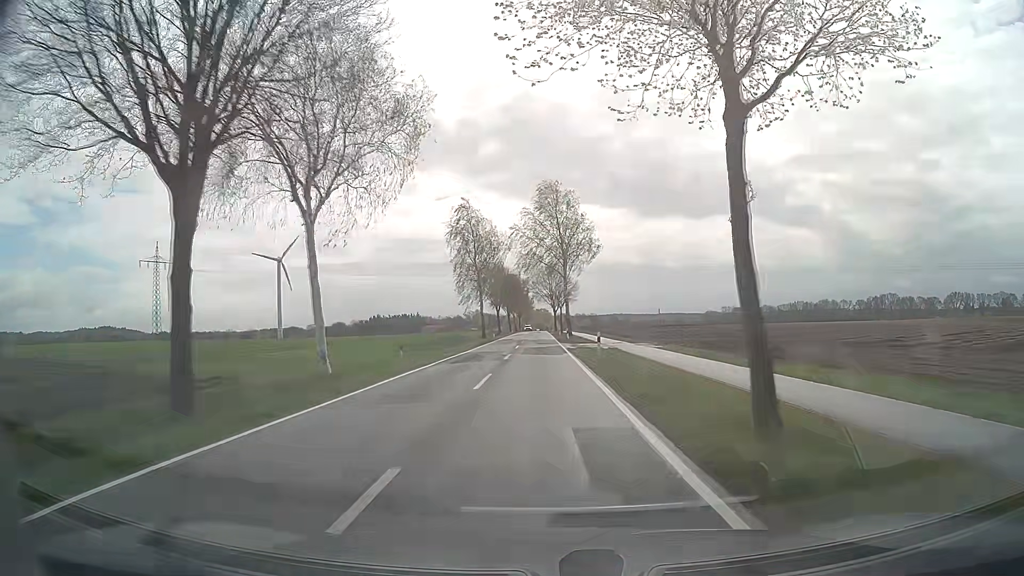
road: secondary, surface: asphalt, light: Day
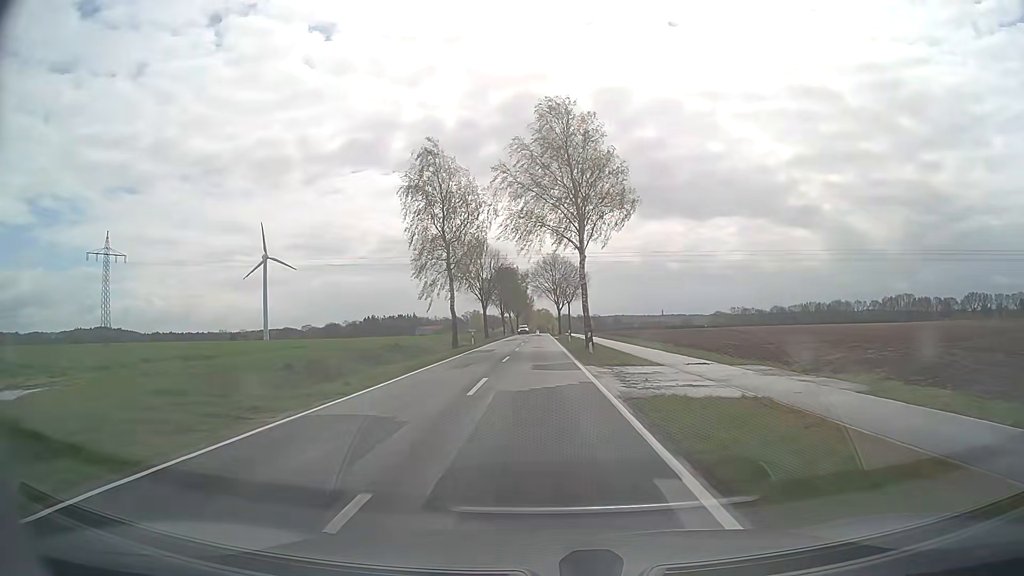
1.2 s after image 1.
(0.0, +25.0) m; 0°
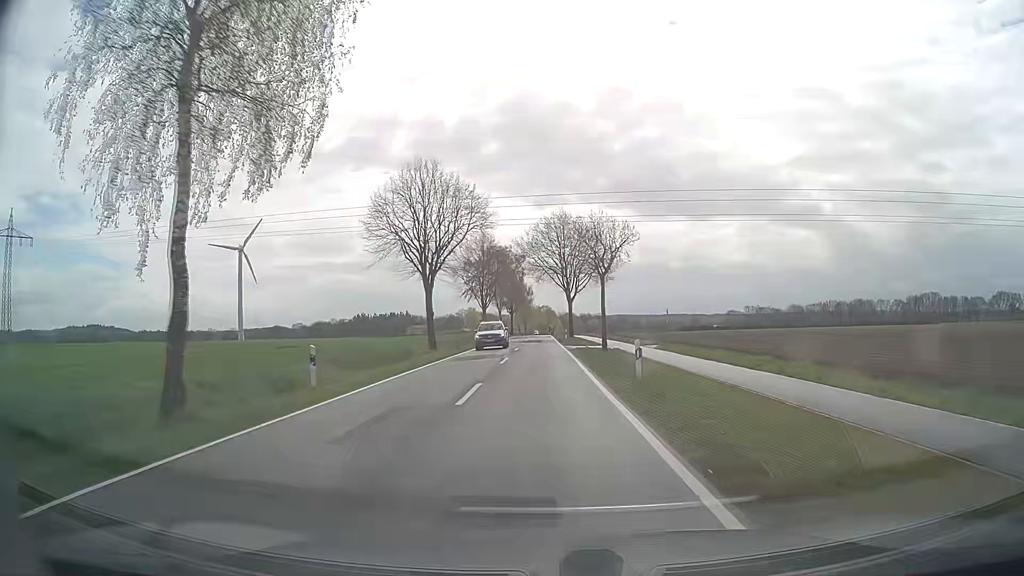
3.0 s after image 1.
(-0.1, +38.0) m; 0°
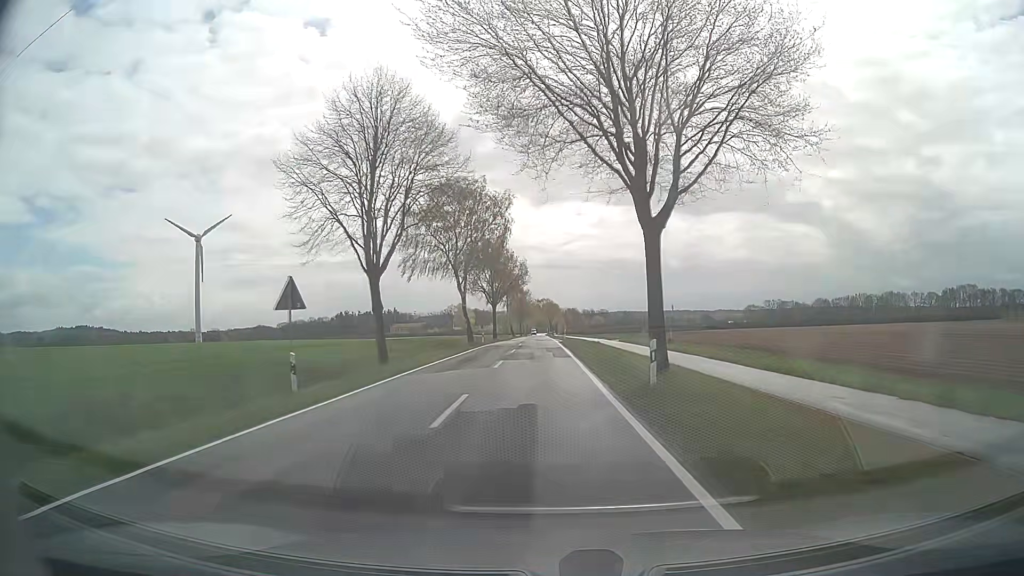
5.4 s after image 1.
(+0.1, +50.7) m; 0°
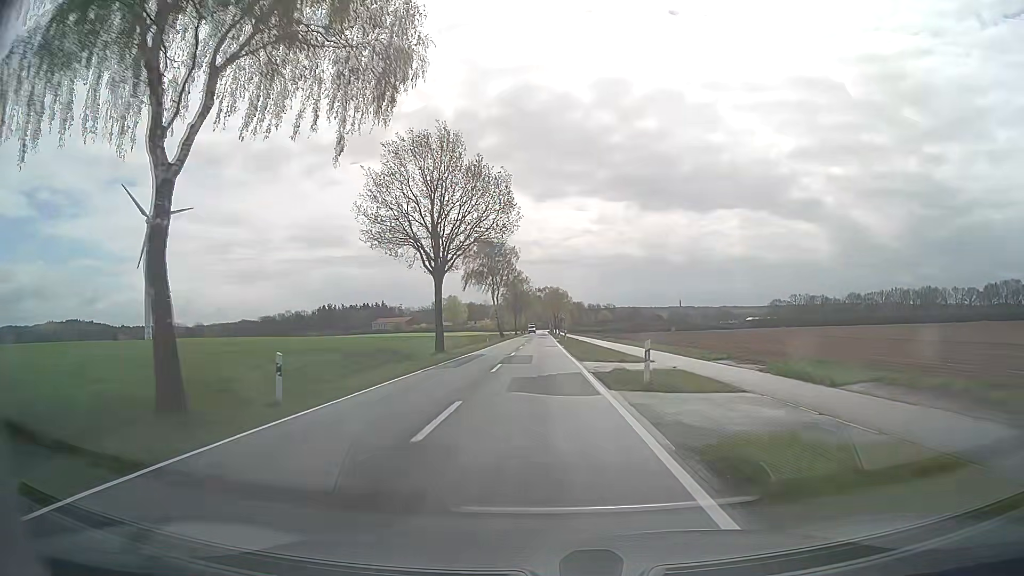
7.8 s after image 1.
(0.0, +49.0) m; 0°
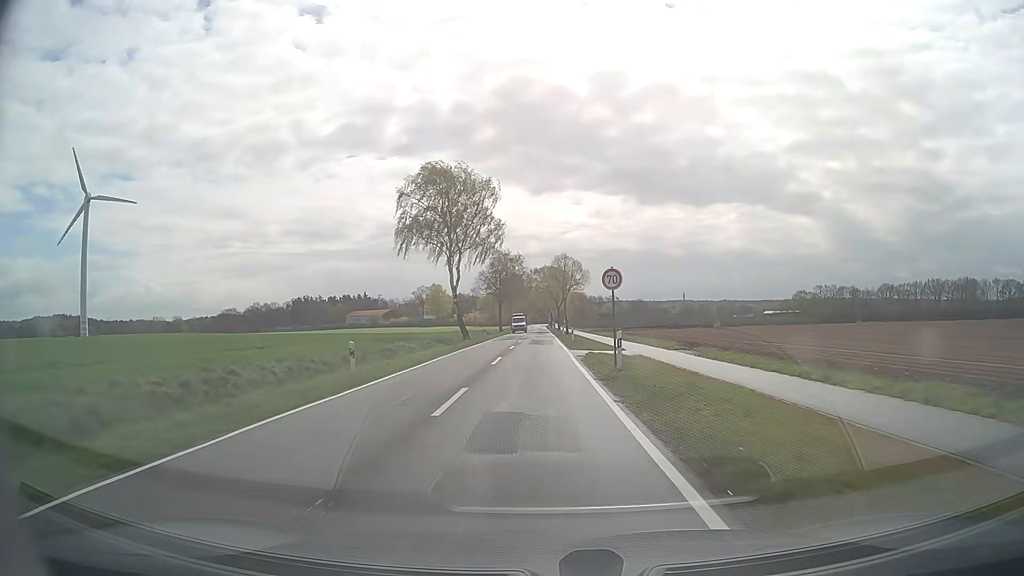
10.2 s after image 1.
(0.0, +46.1) m; 0°
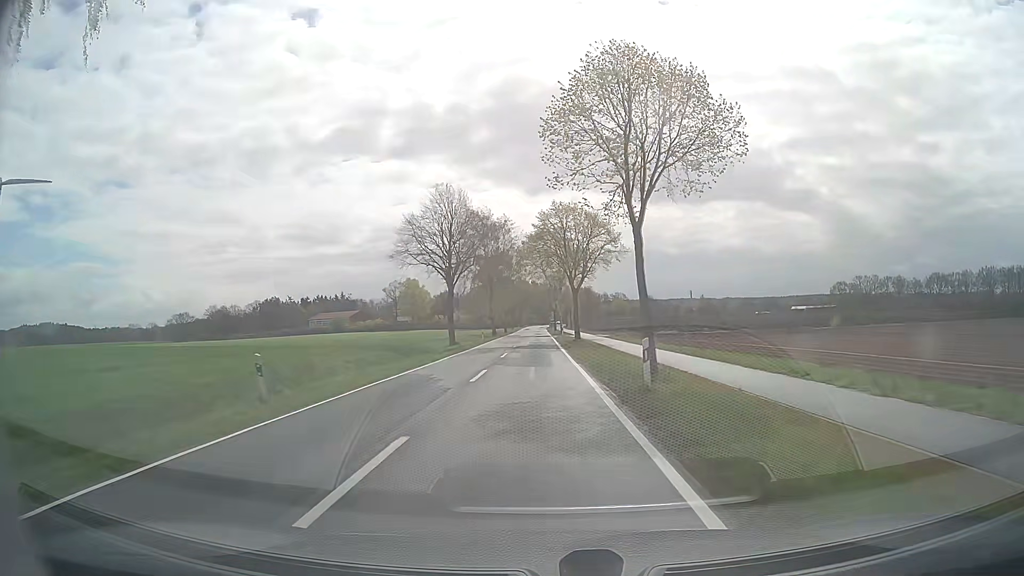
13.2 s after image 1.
(0.0, +53.9) m; 0°
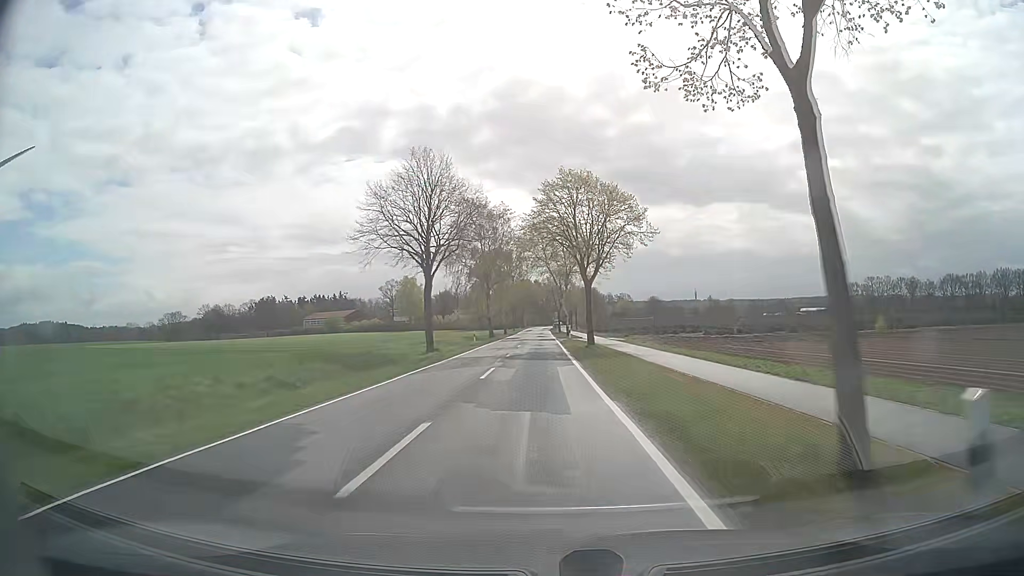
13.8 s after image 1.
(0.0, +10.4) m; 0°
(0, +10) (0, +20) (0, +30) (0, +40) (0, +50) (0, +60) (0, +70) (0, +80) (0, +90) (0, +100) m
